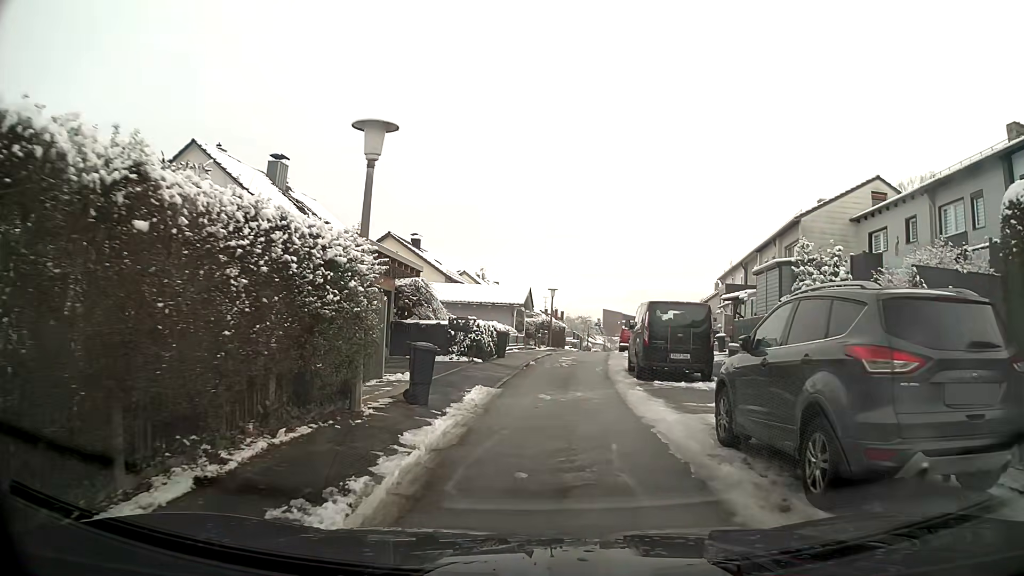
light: Day
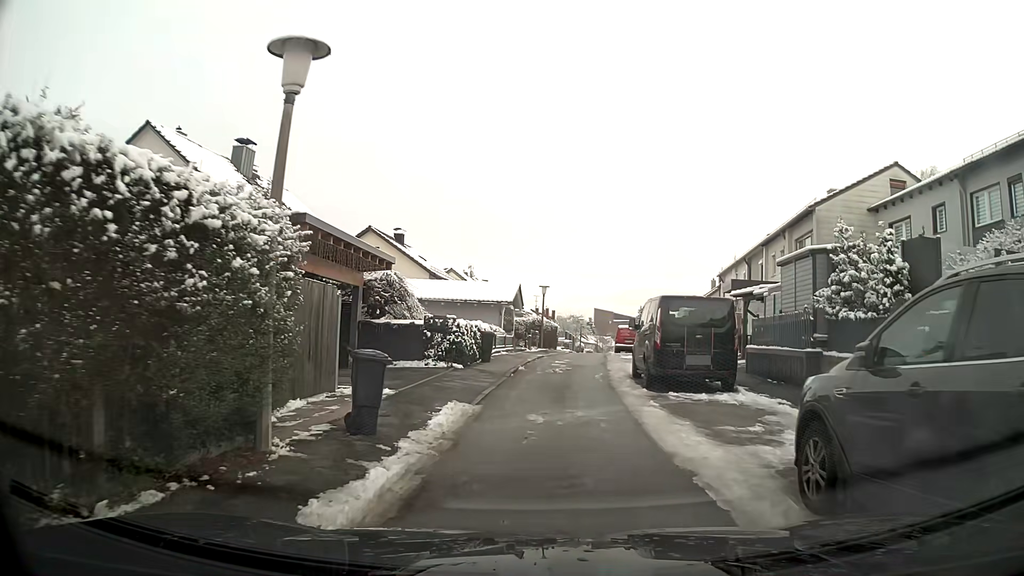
(0.0, +2.9) m; +1°
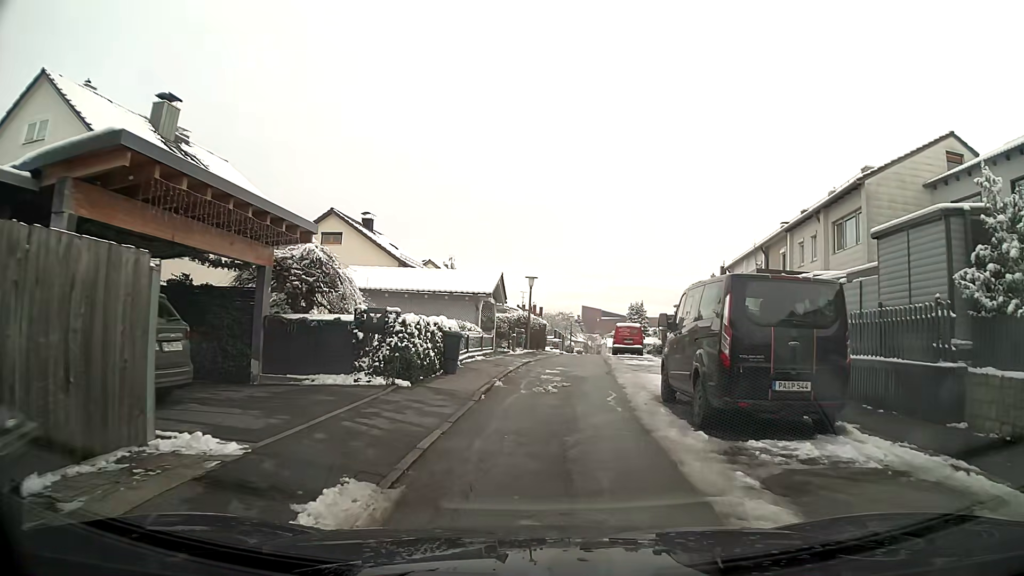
(+0.1, +5.8) m; +1°
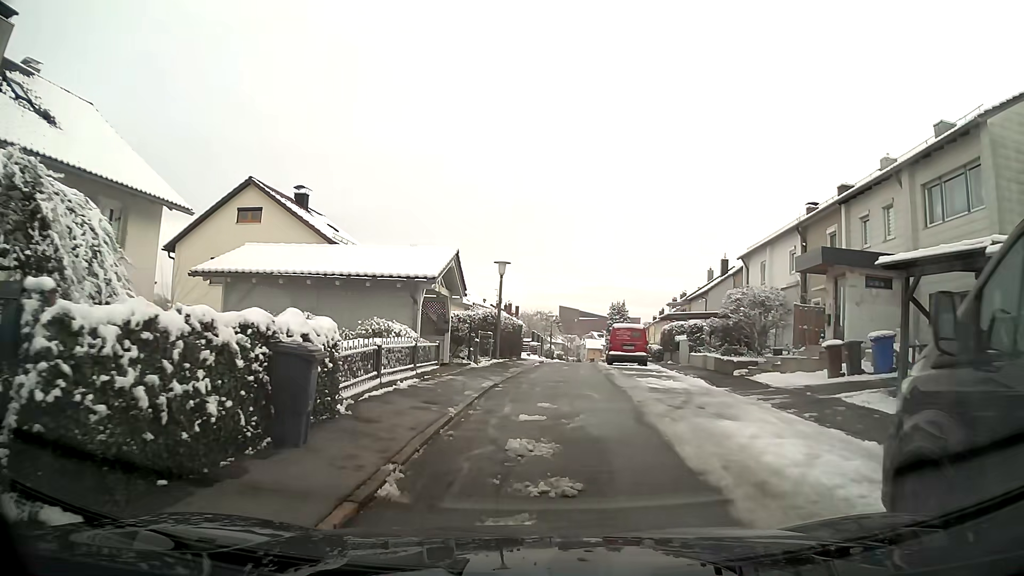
(+0.1, +8.8) m; +2°
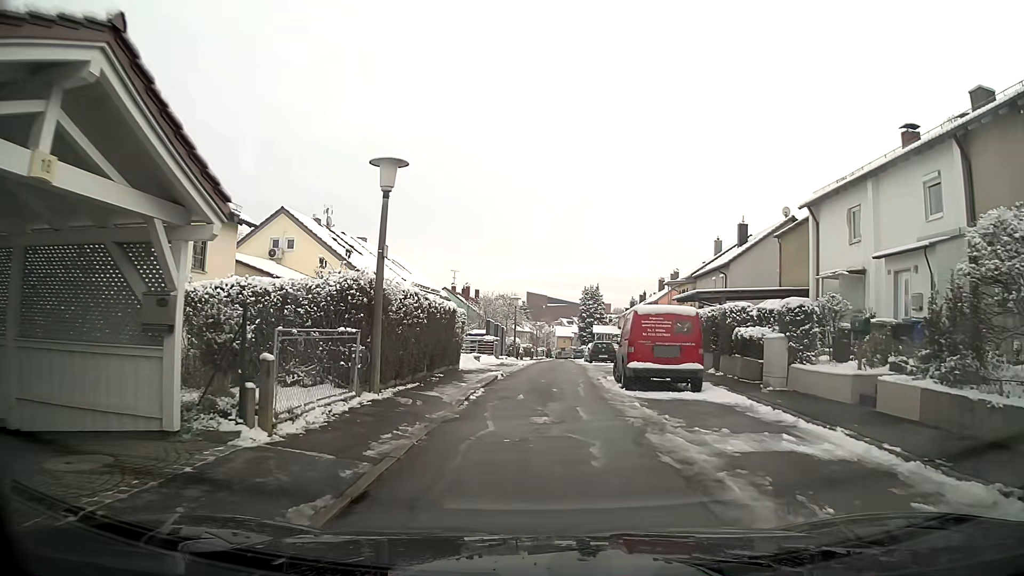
(+0.5, +15.3) m; +3°
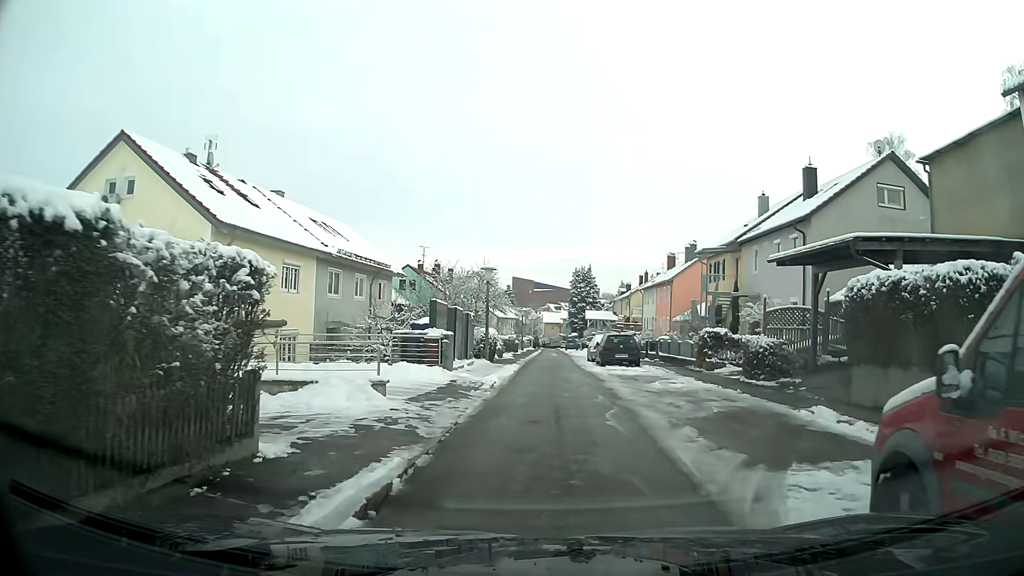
(+0.2, +14.4) m; +1°
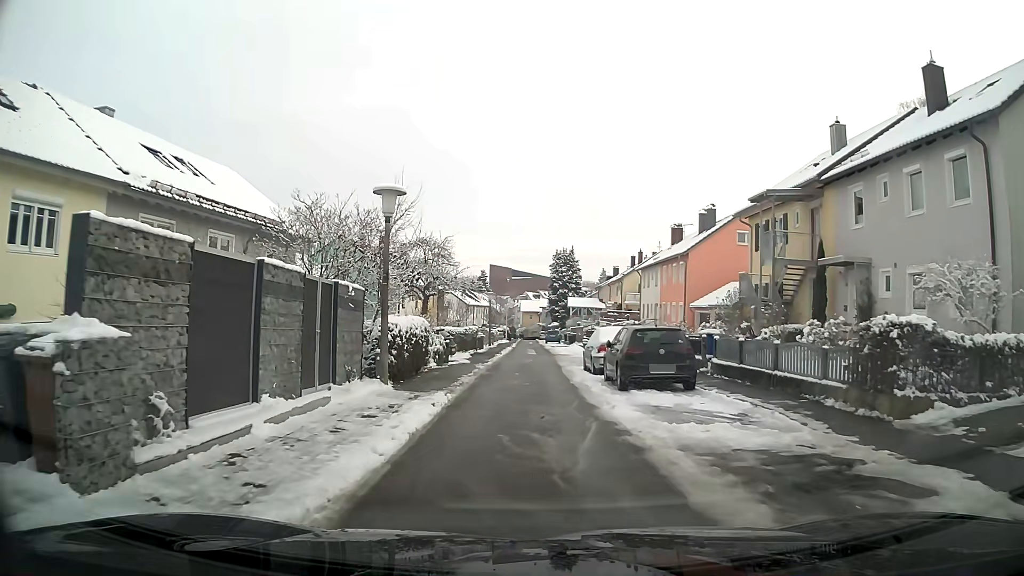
(+0.4, +14.5) m; +1°
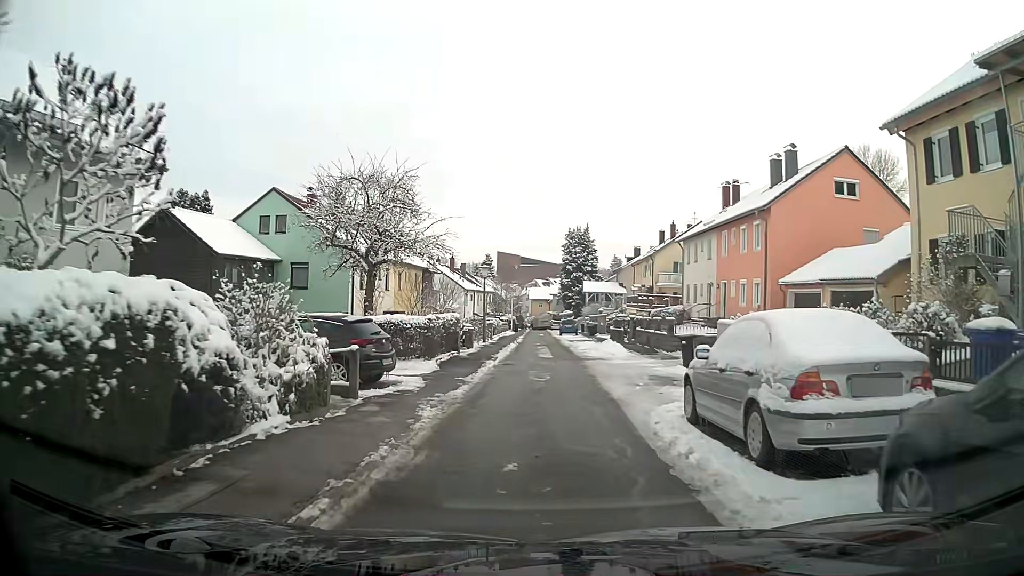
(-0.1, +14.3) m; -1°
(0, +10) (0, +20) (0, +30) (0, +40) (0, +50) (0, +60) (+1, +70) (+1, +80) (+1, +90) (+1, +100) m
